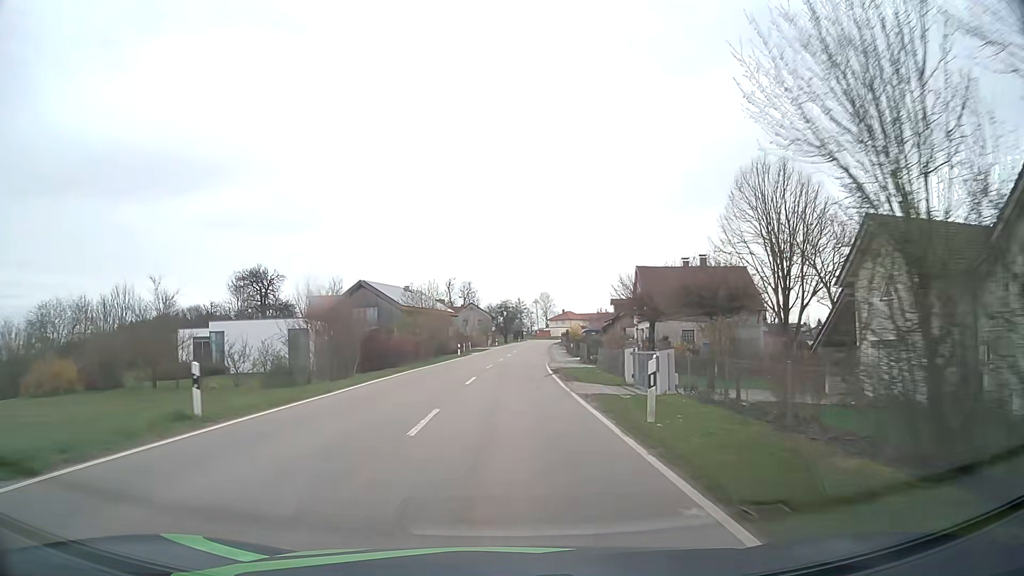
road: tertiary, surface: asphalt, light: Day
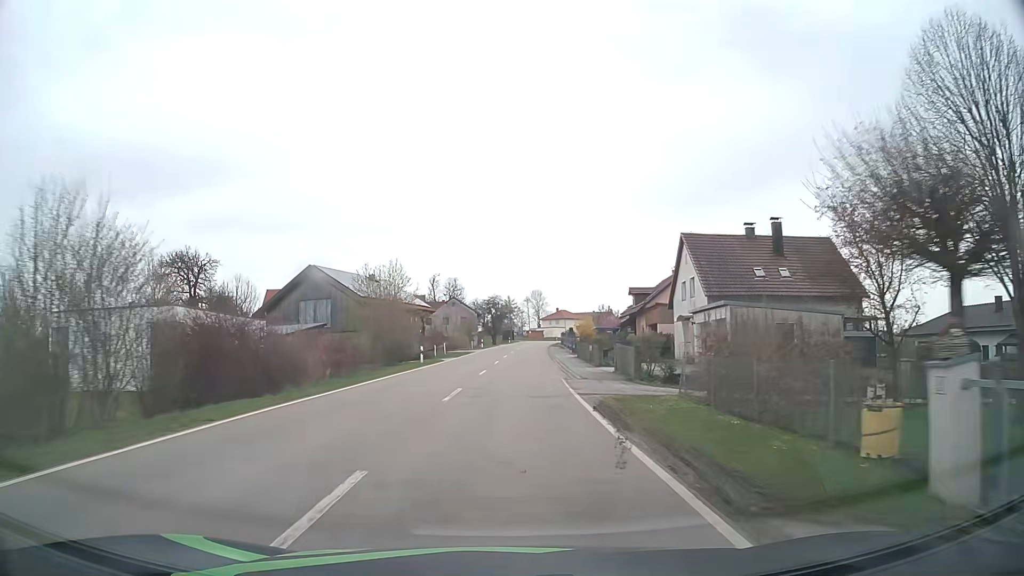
(+0.1, +19.0) m; +1°
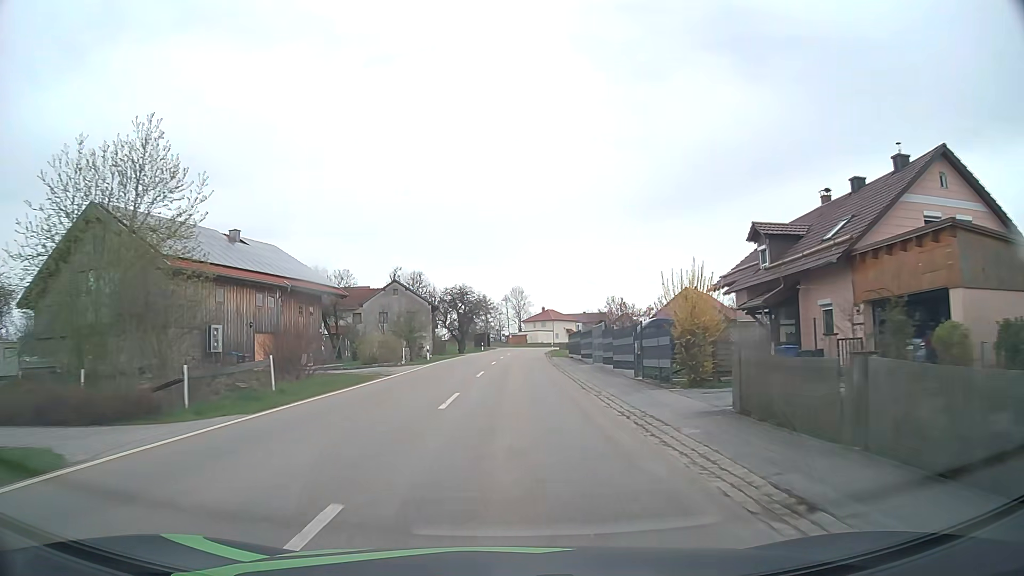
(+0.7, +37.3) m; +2°
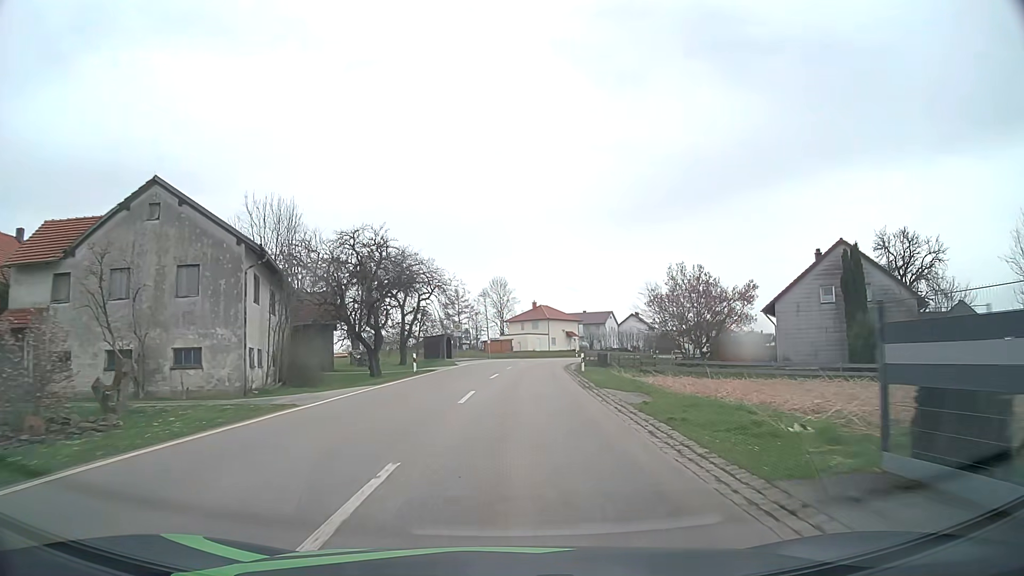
(+0.6, +46.0) m; +1°
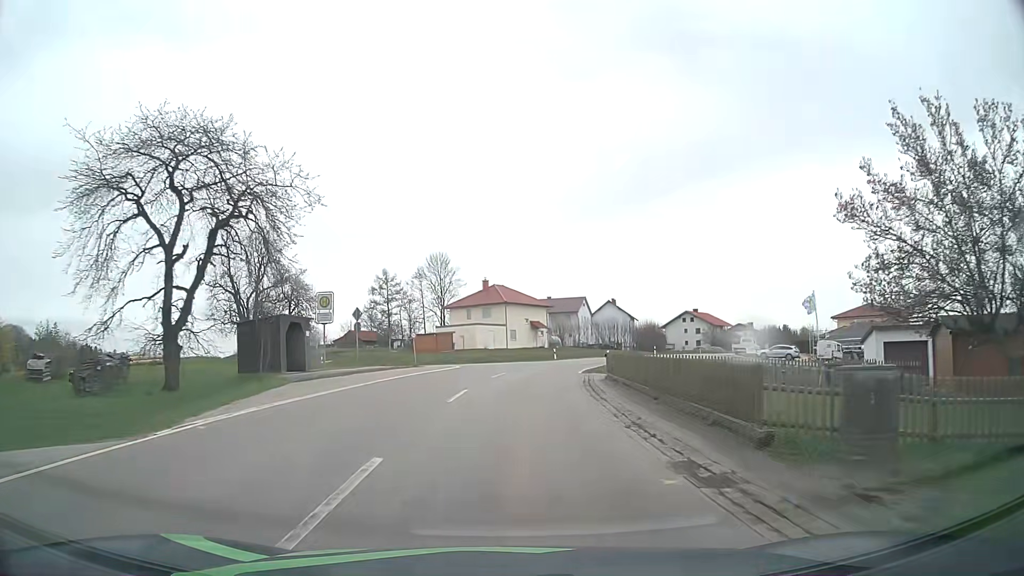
(+1.0, +36.3) m; +4°
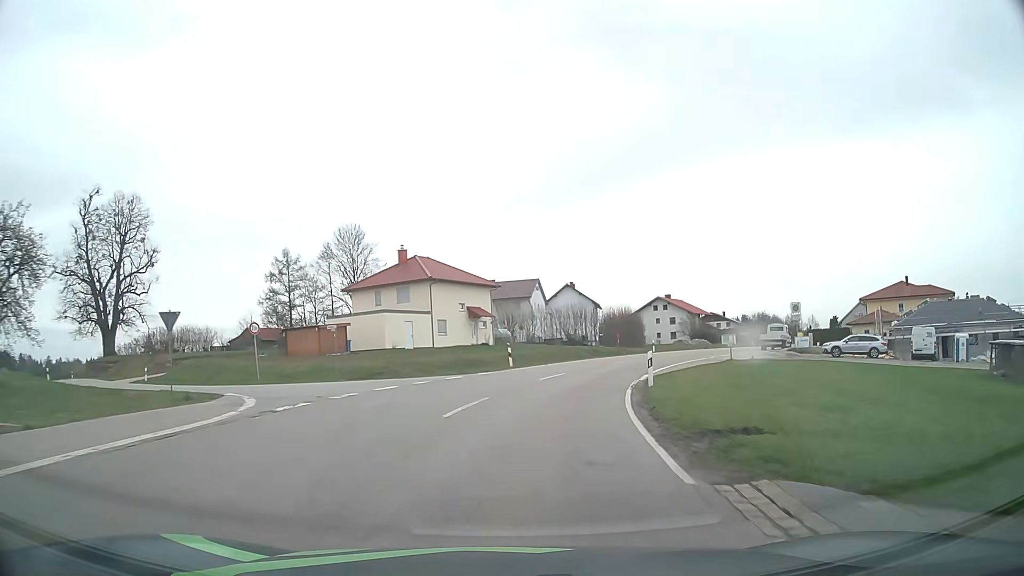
(+1.1, +27.1) m; +4°
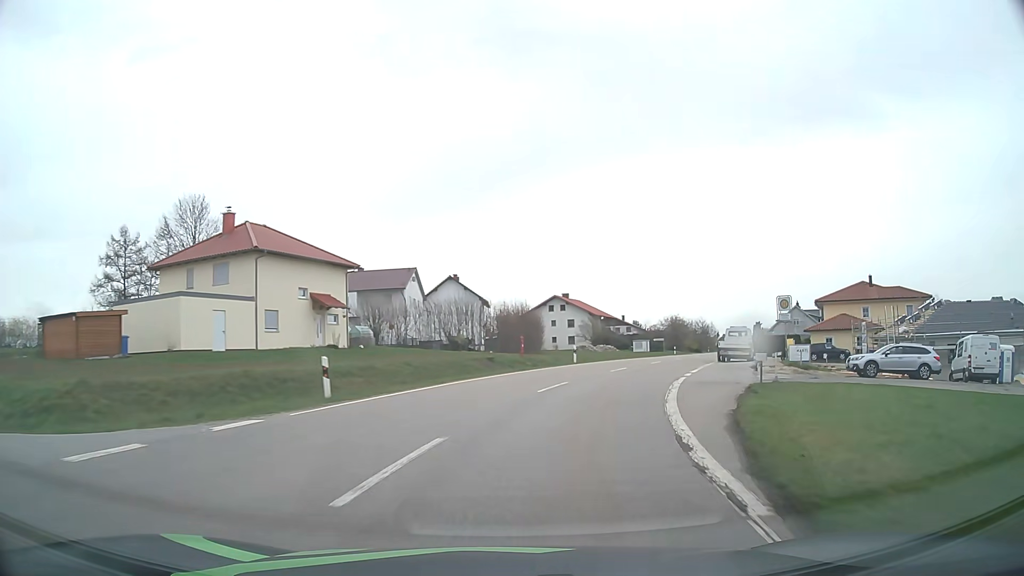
(+1.2, +17.4) m; +9°
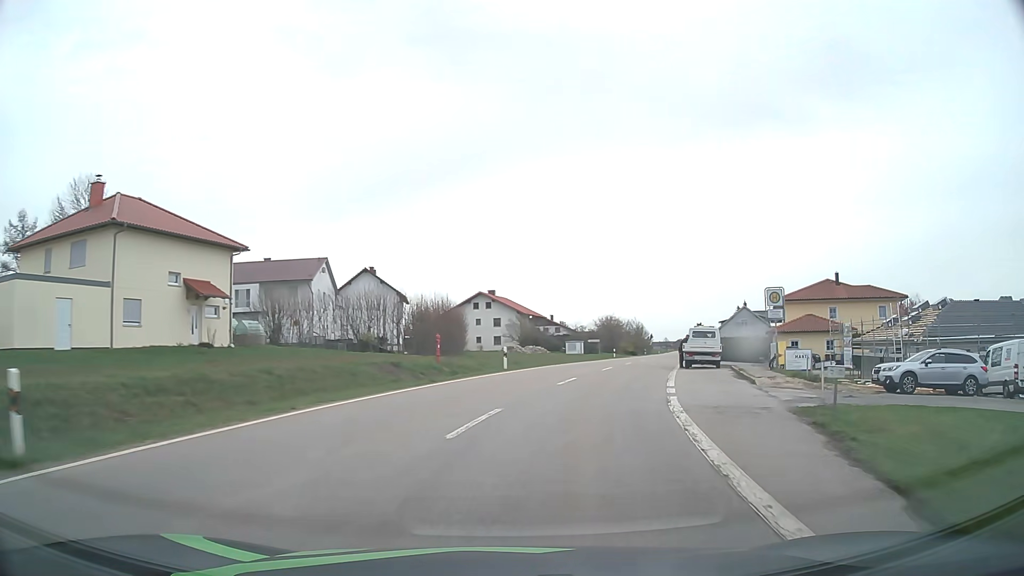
(+0.5, +8.5) m; +7°
(0, +10) (+2, +20) (+4, +30) (+7, +39) (+10, +49) (+13, +58) (+15, +68) (+18, +78) (+21, +87) (+24, +97) m
